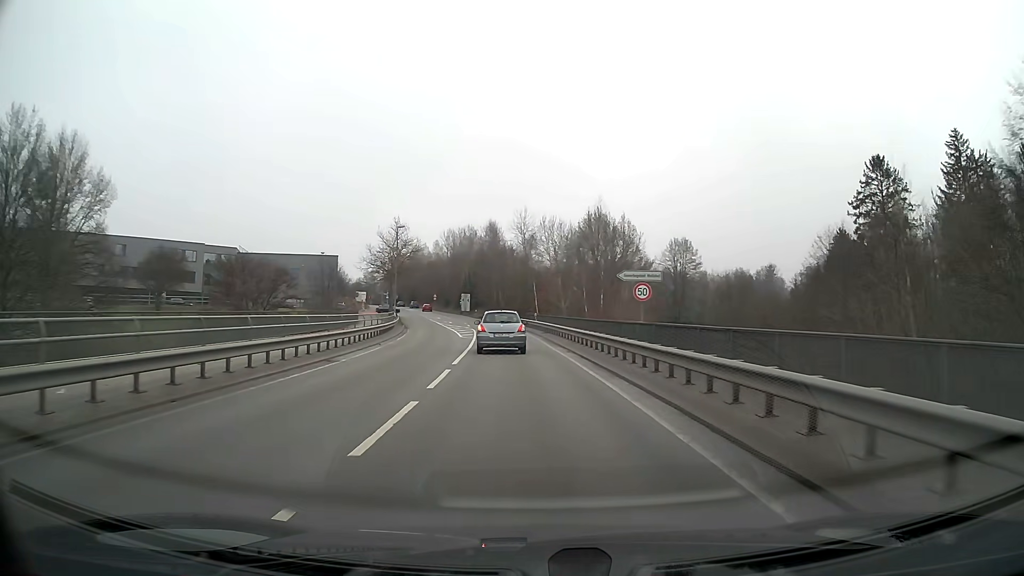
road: secondary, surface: asphalt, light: Day
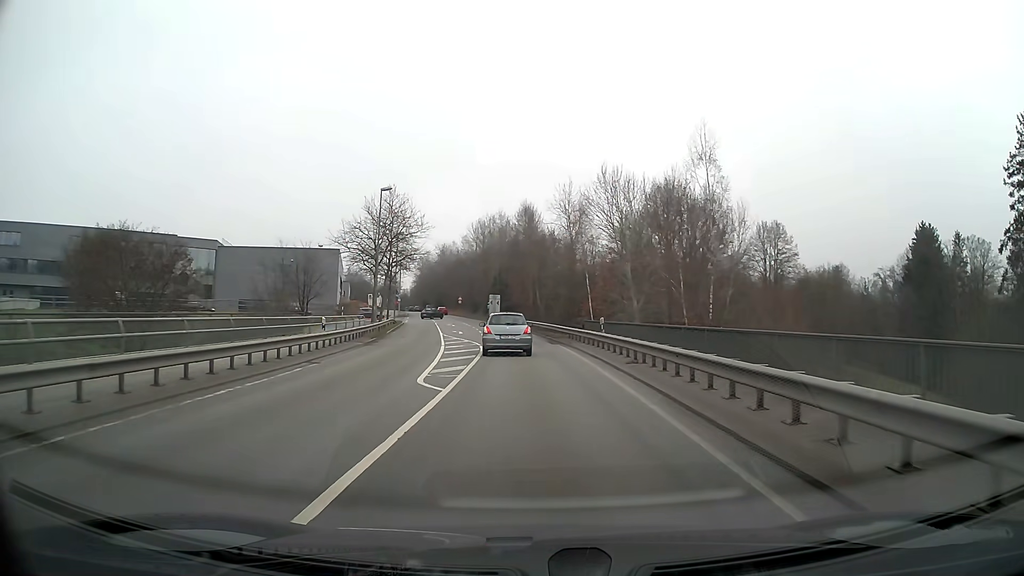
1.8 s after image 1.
(-0.7, +24.2) m; -3°
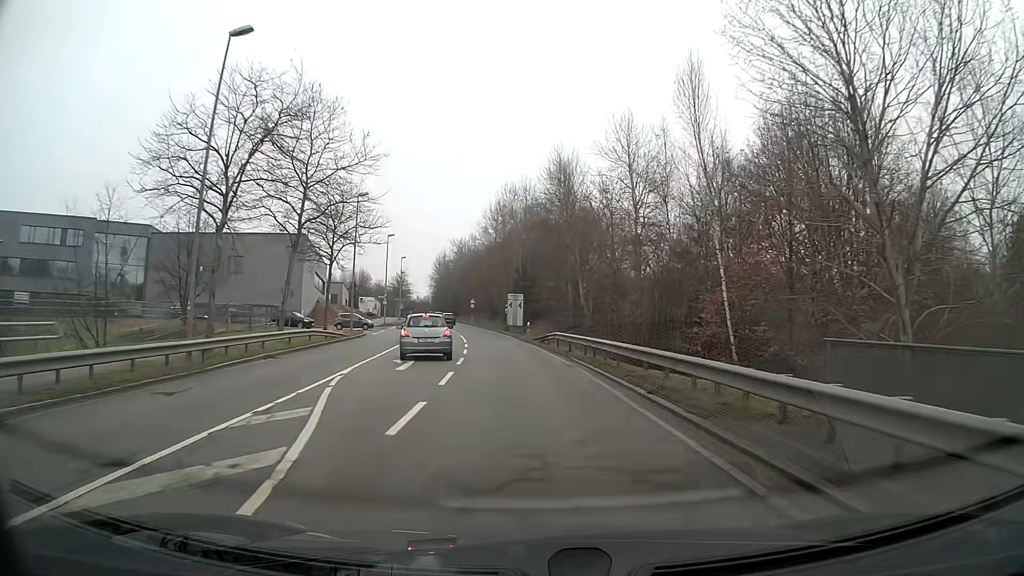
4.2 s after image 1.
(-0.6, +29.4) m; -3°
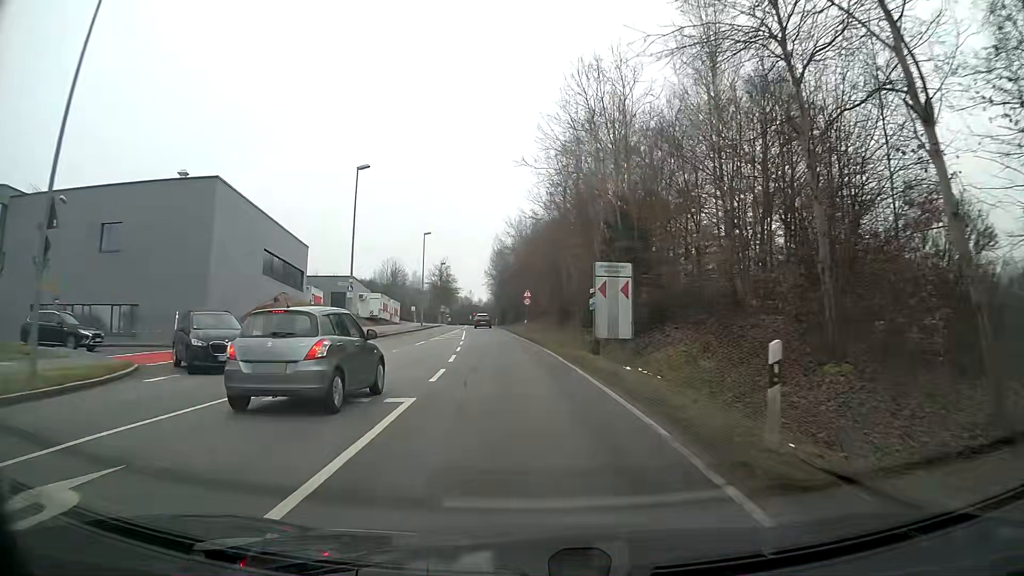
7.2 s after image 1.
(-2.0, +37.9) m; -6°
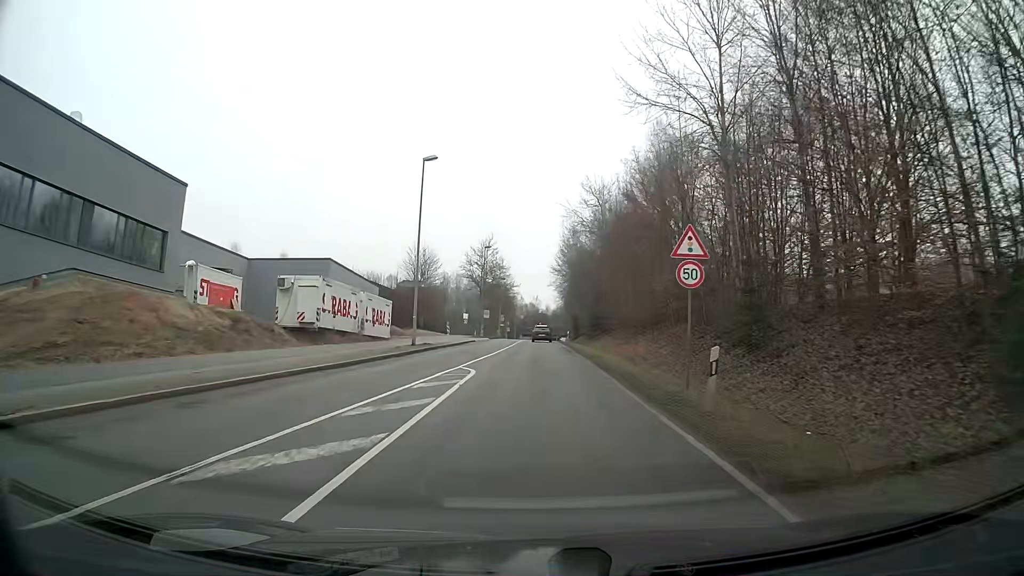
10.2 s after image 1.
(-2.2, +38.4) m; -5°
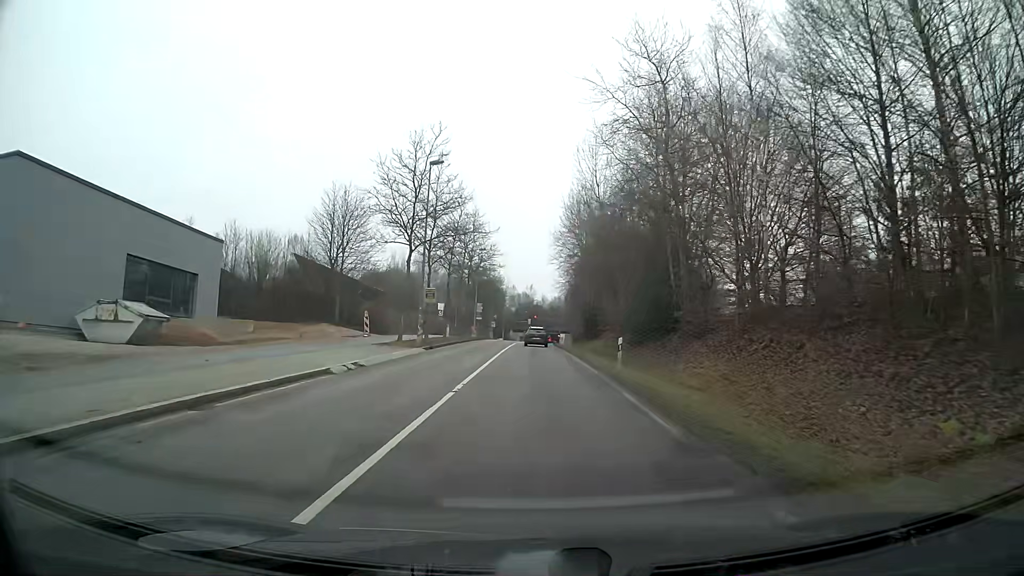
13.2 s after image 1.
(+0.2, +38.8) m; +1°
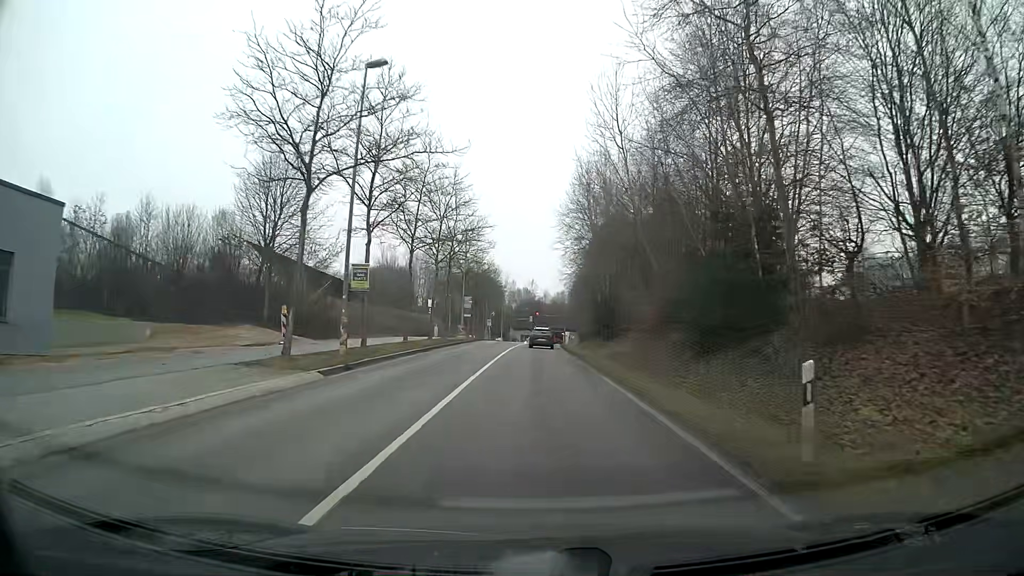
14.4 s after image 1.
(0.0, +15.3) m; 0°
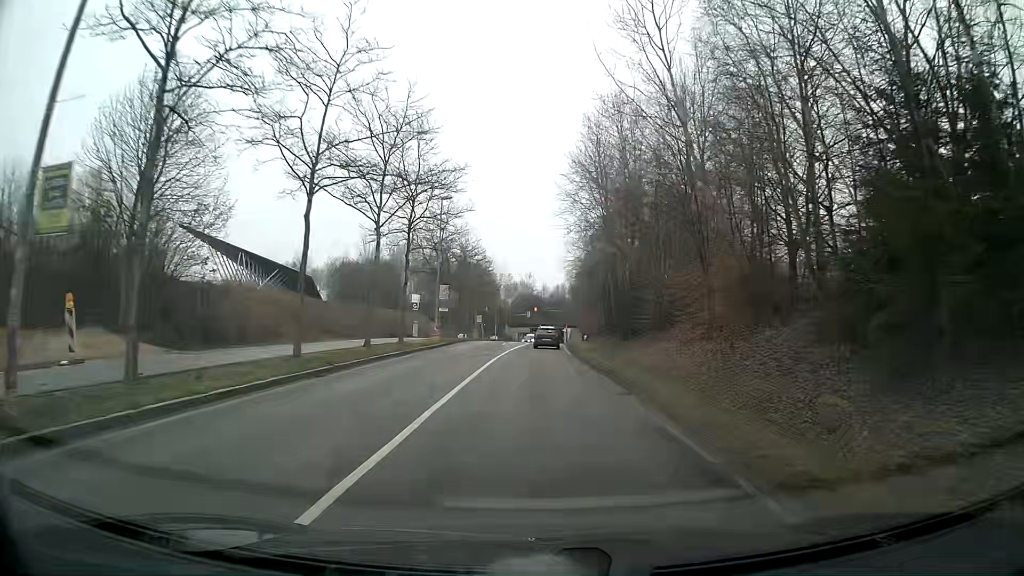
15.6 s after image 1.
(0.0, +15.1) m; 0°
